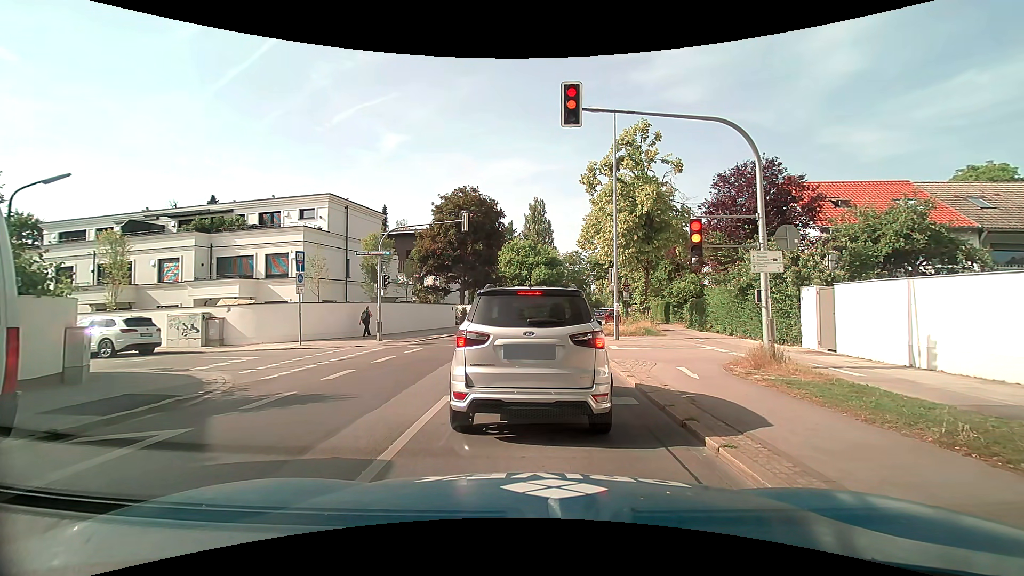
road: secondary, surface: asphalt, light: Day
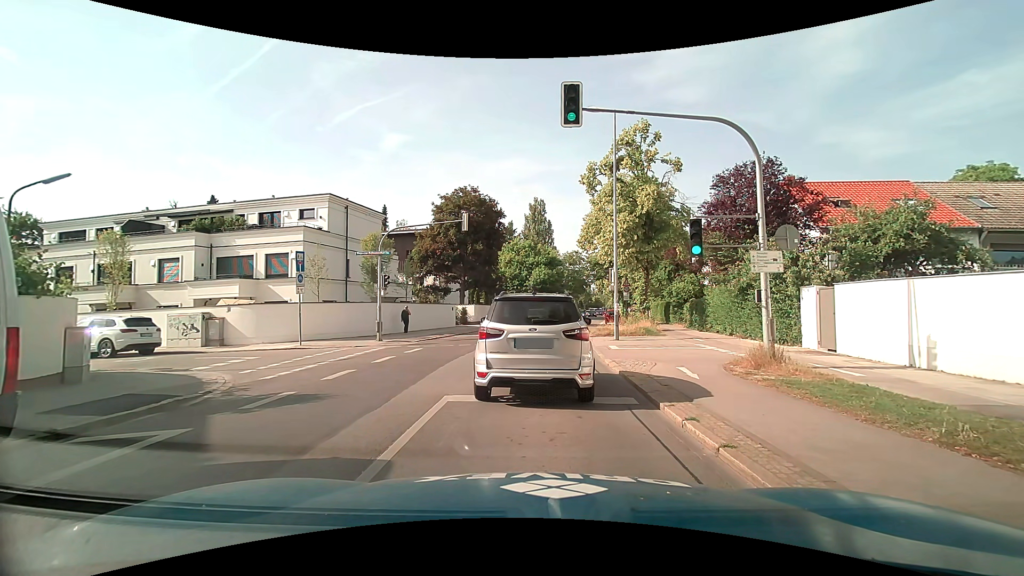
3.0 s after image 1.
(0.0, 0.0) m; 0°
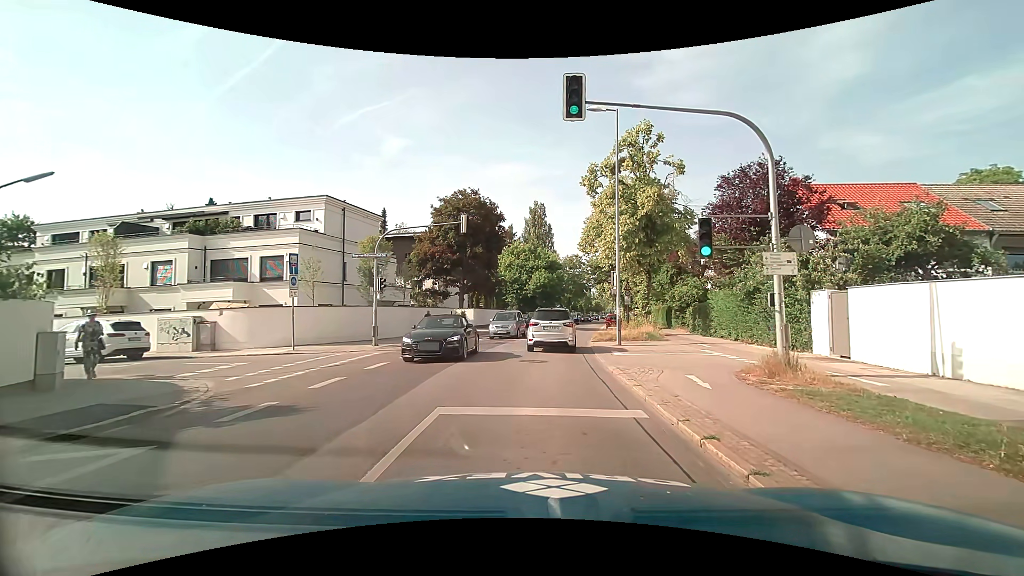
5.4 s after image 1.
(0.0, +0.7) m; 0°
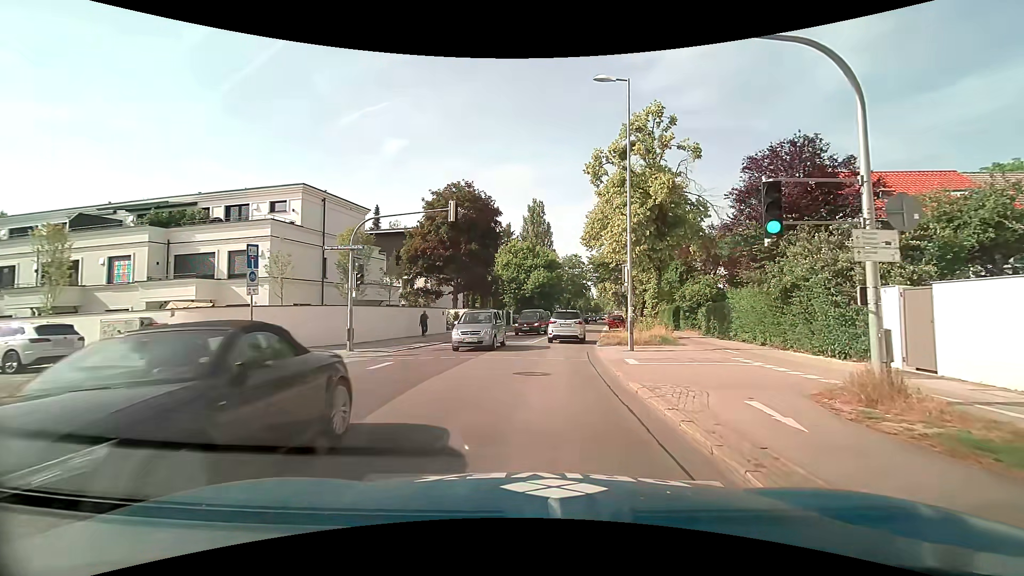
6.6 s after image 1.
(0.0, +3.2) m; 0°
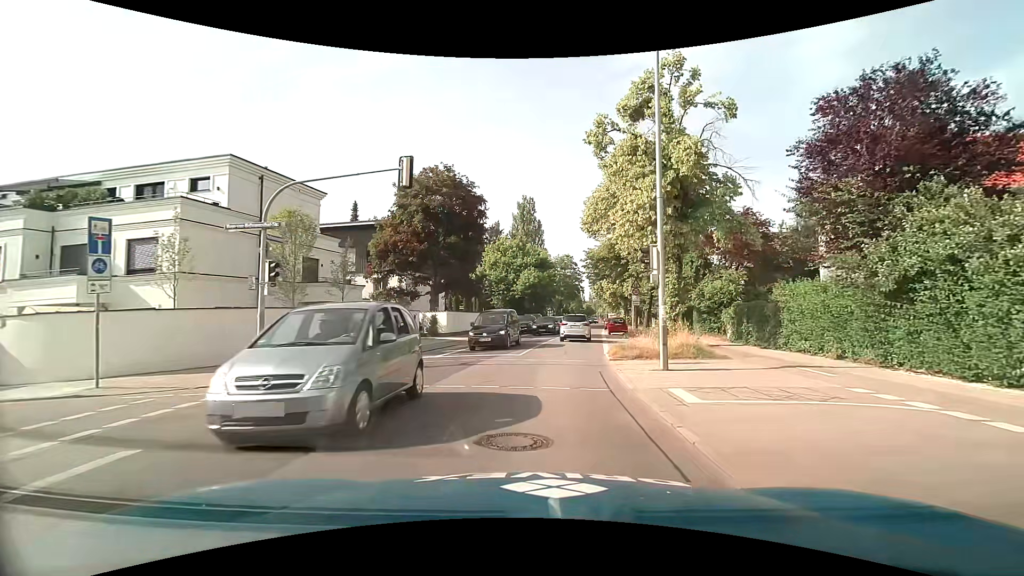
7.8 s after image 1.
(+0.1, +6.3) m; +2°
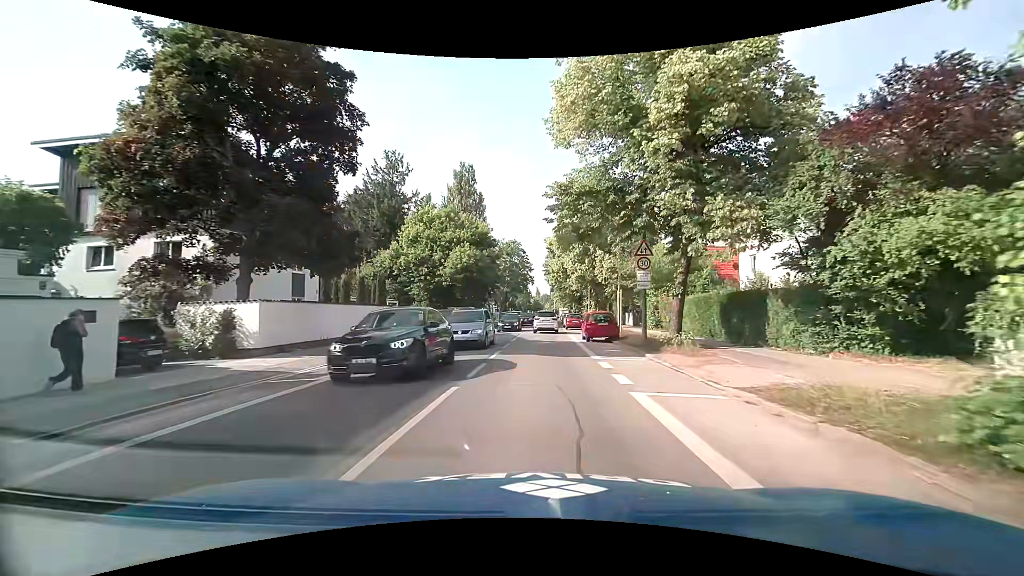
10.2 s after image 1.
(+0.8, +19.6) m; +5°
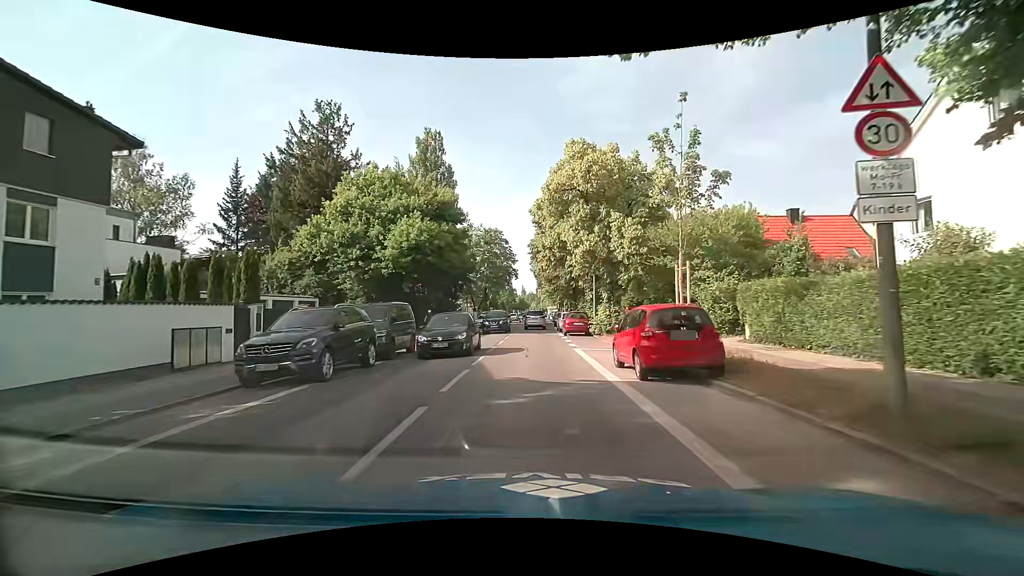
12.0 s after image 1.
(+0.3, +15.4) m; +3°
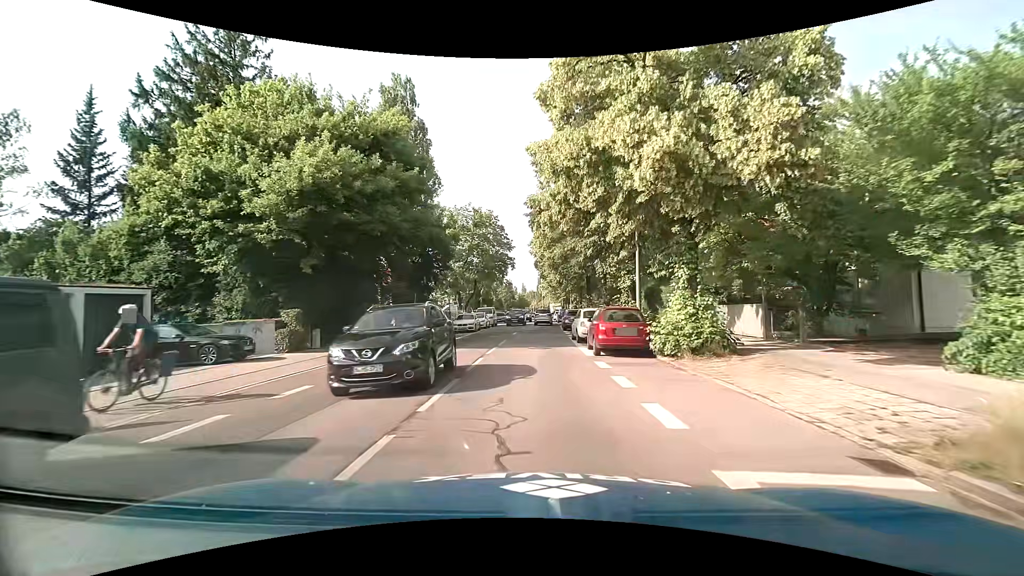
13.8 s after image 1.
(-0.1, +15.2) m; 0°
